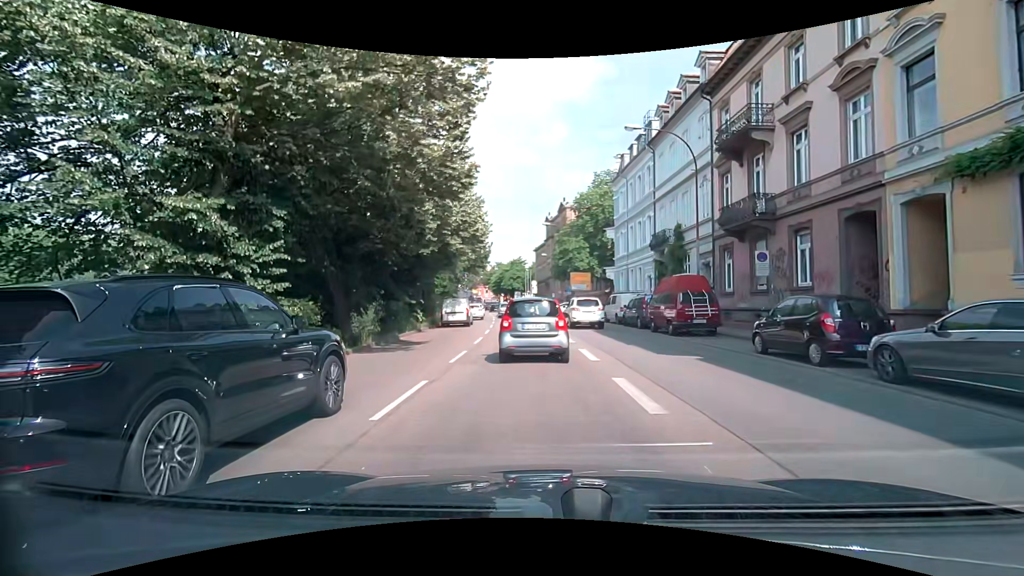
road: primary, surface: asphalt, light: Day
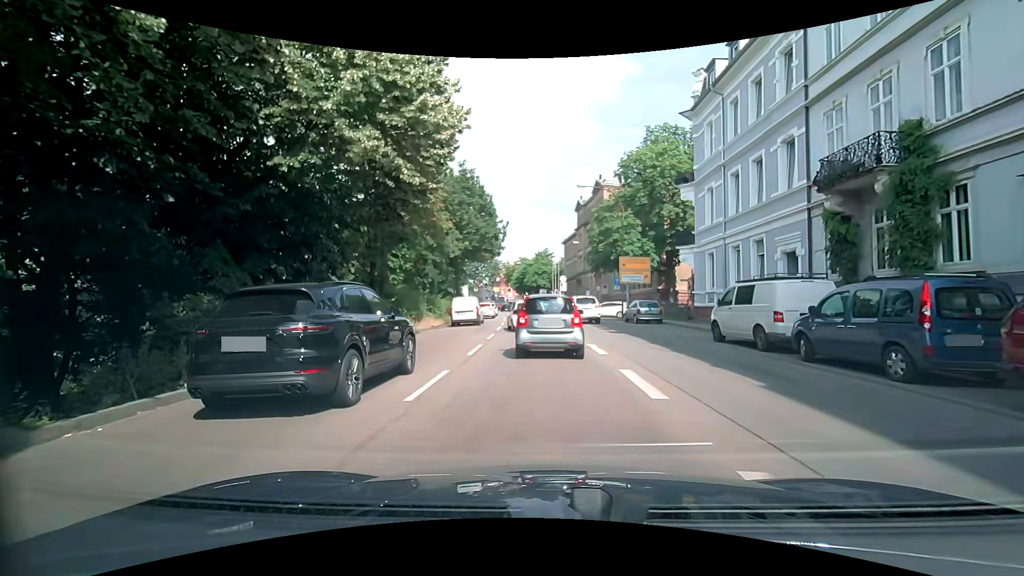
(-0.4, +17.2) m; -3°
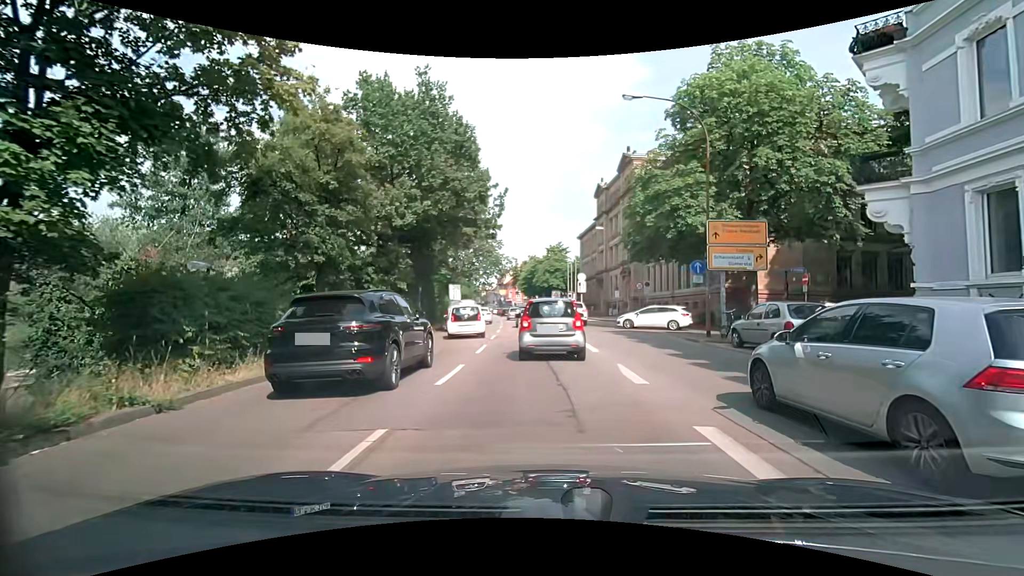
(-0.1, +16.4) m; 0°
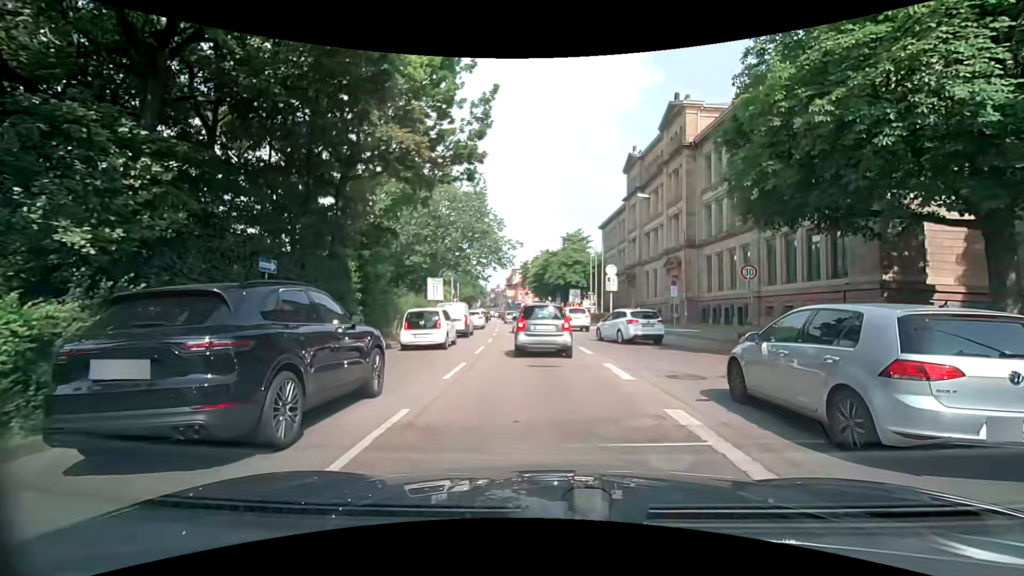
(-0.5, +16.9) m; -2°
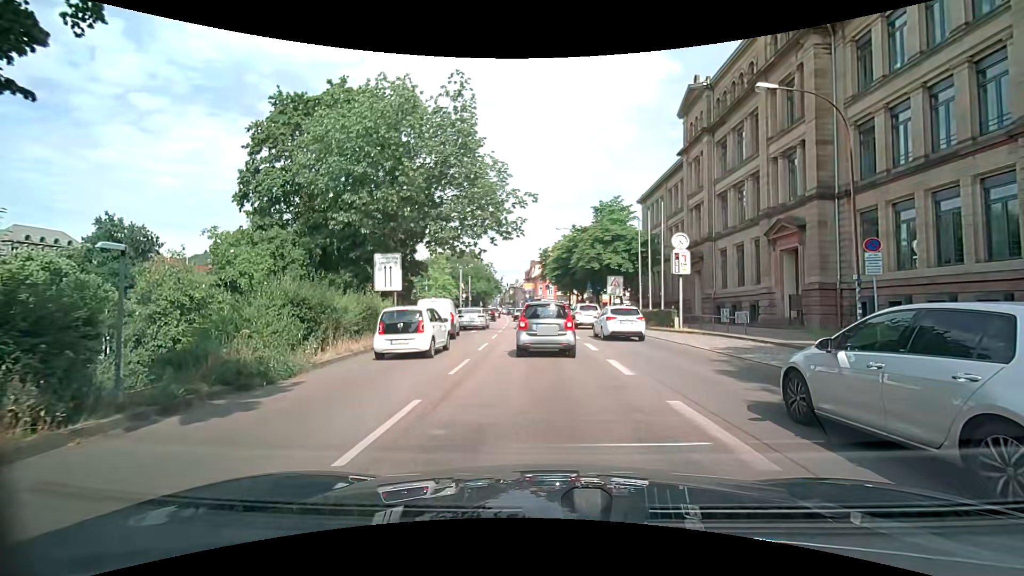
(-0.3, +17.3) m; -2°
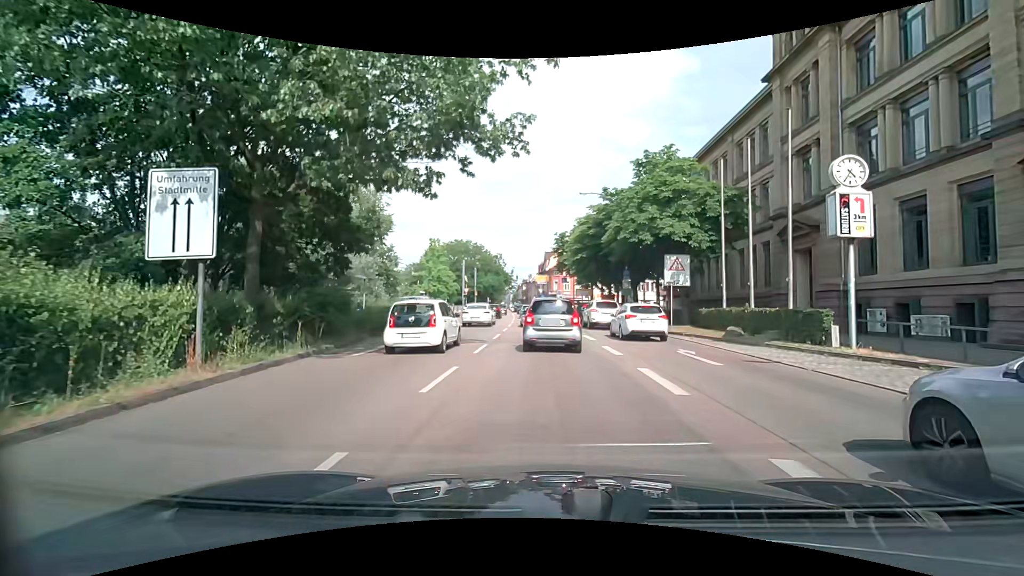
(-0.5, +14.9) m; -3°
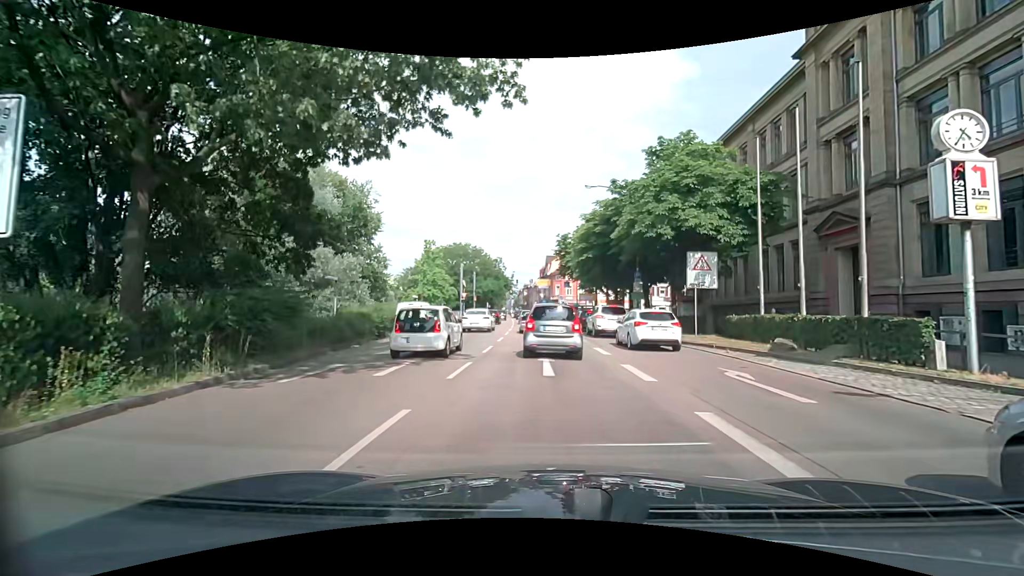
(0.0, +3.9) m; +1°
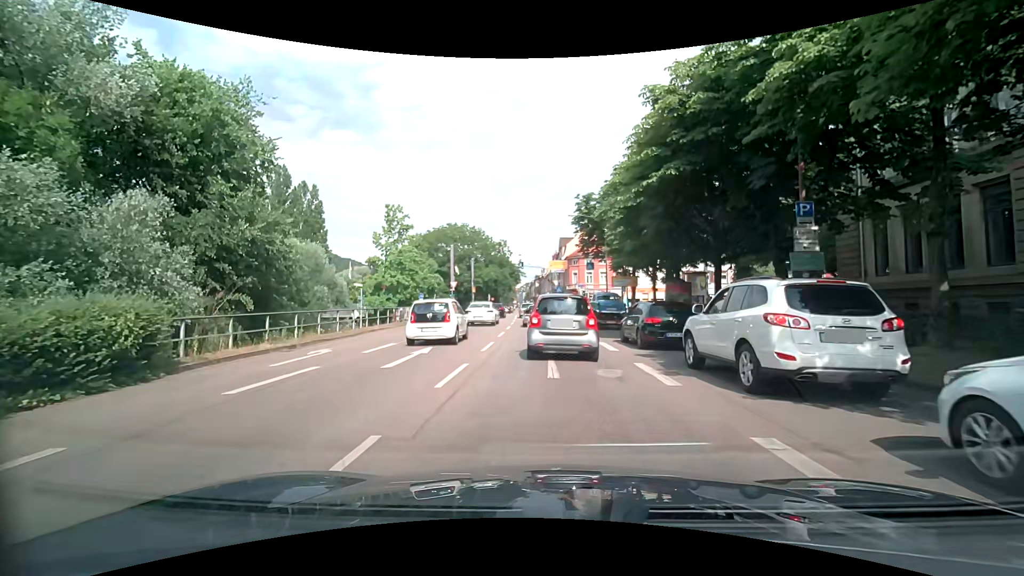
(-0.5, +19.8) m; -2°
(0, +10) (0, +20) (-1, +30) (-1, +40) (-2, +50) (-2, +60) (-3, +70) (-3, +80) (-4, +90) (-4, +100) m
